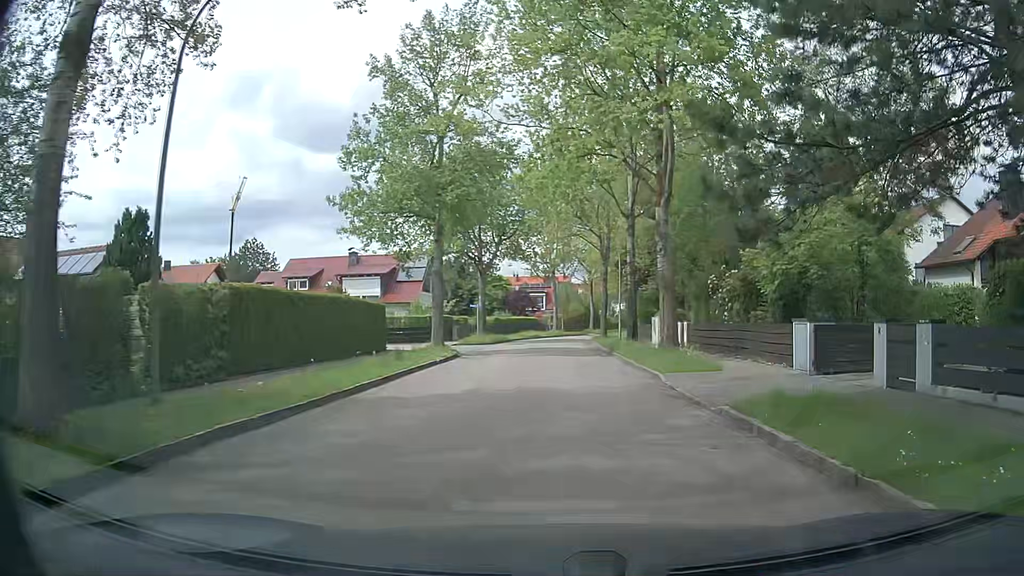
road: residential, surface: asphalt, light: Day
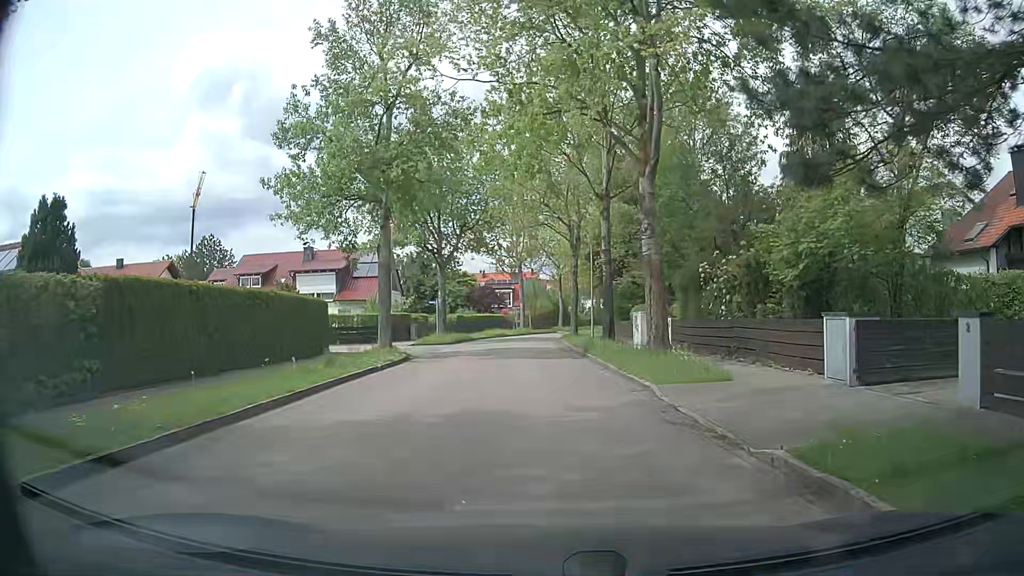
(+0.1, +4.0) m; +2°
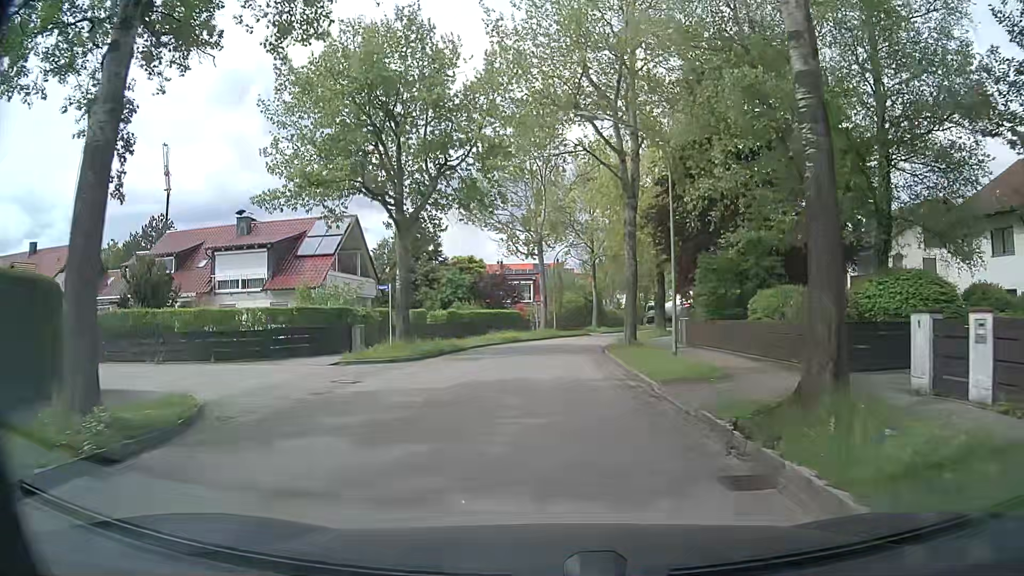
(-0.2, +19.0) m; -1°
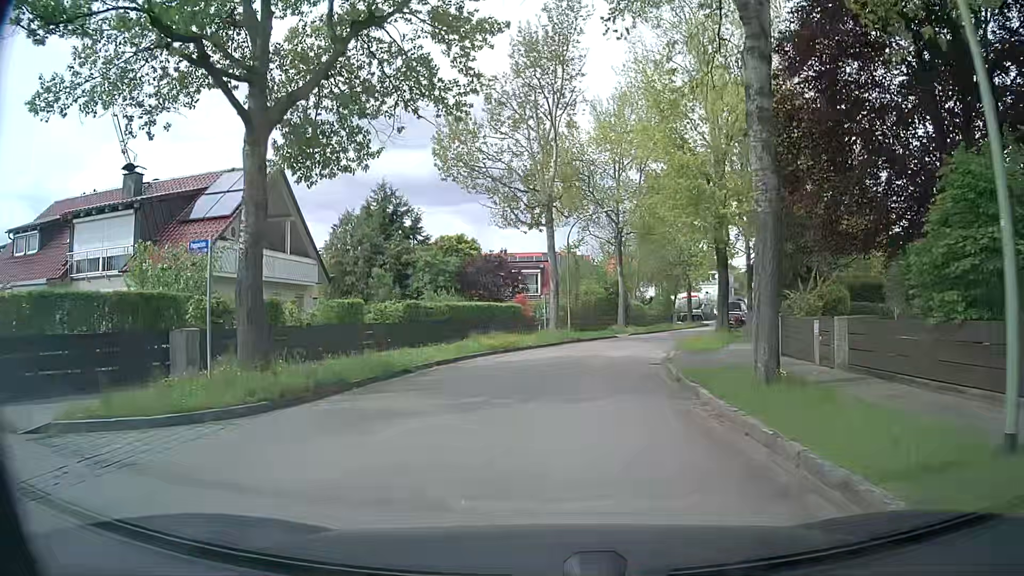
(-0.3, +14.5) m; -2°
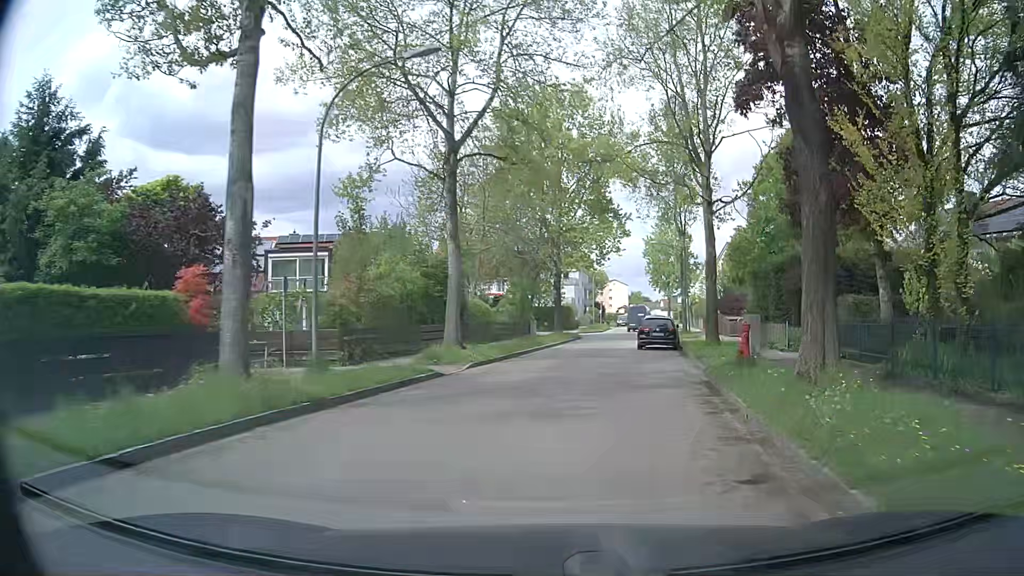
(+2.6, +24.4) m; +15°
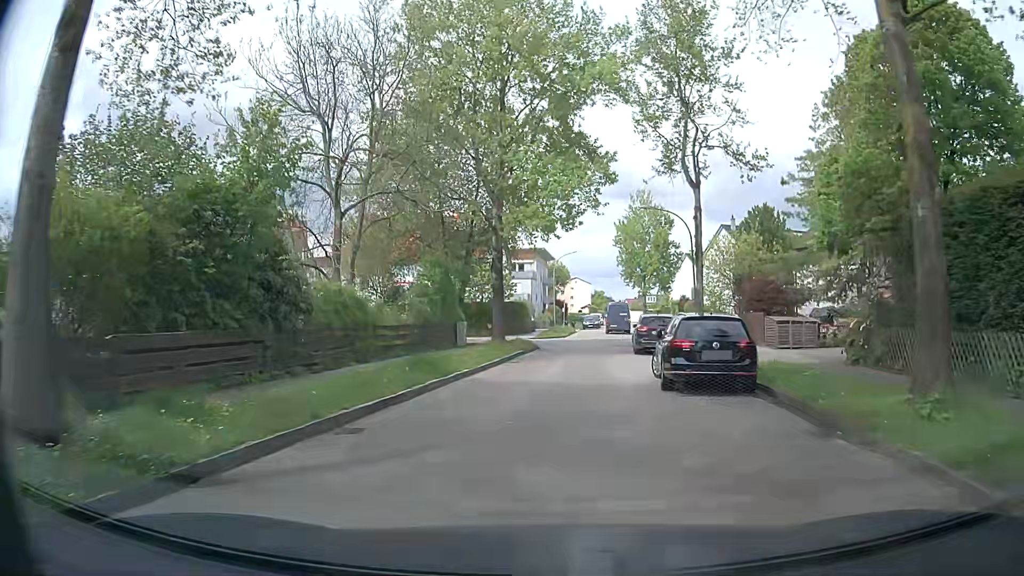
(+0.9, +17.3) m; +3°
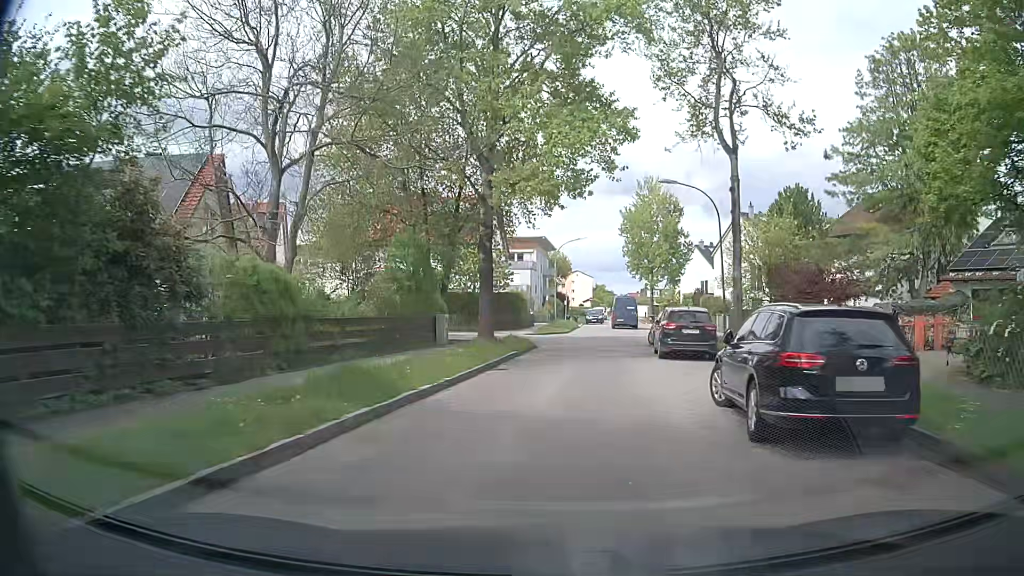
(0.0, +5.7) m; 0°
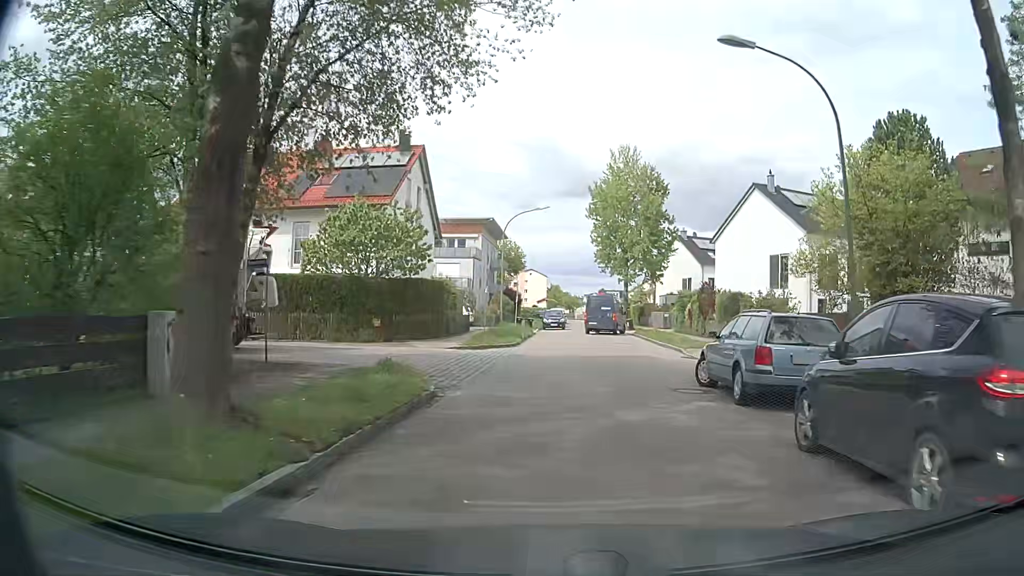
(+0.5, +16.8) m; +5°
